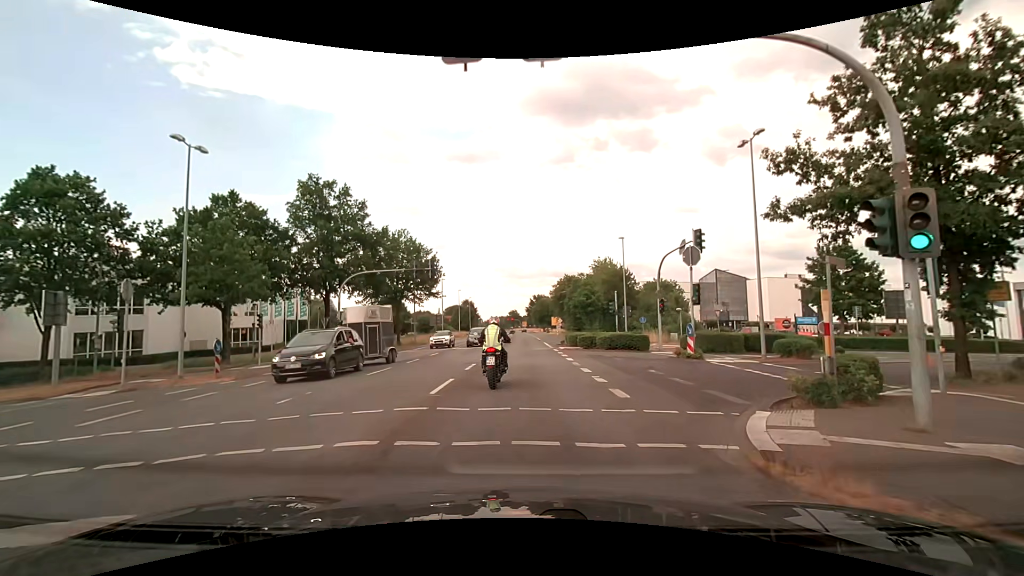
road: secondary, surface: asphalt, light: Day
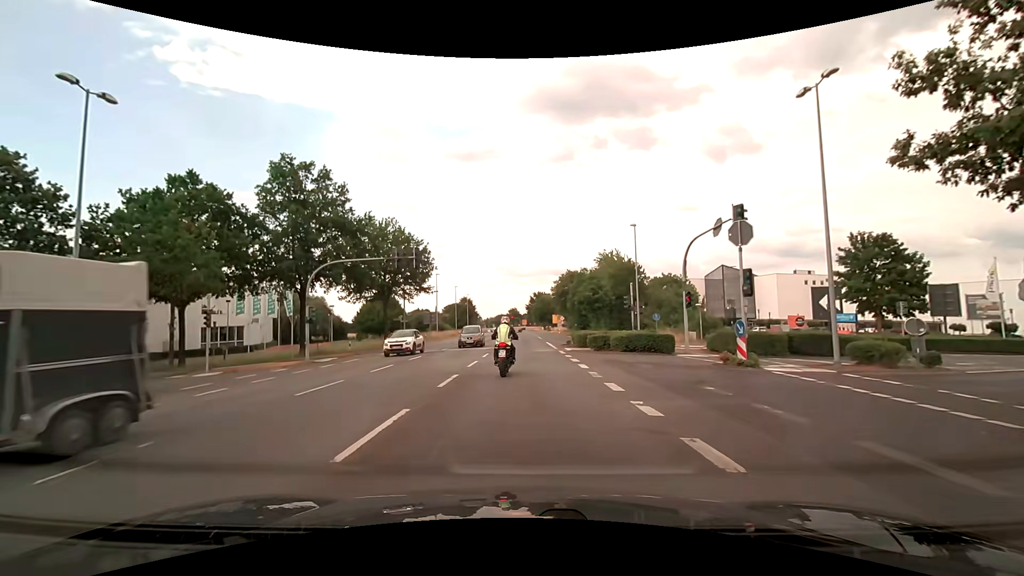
(0.0, +5.5) m; 0°
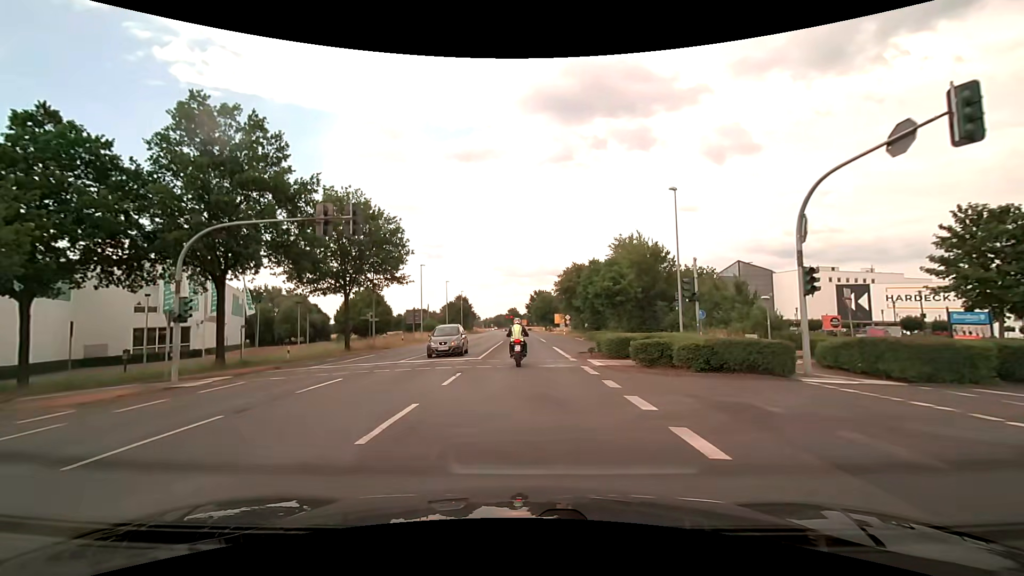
(0.0, +11.9) m; 0°
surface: paved
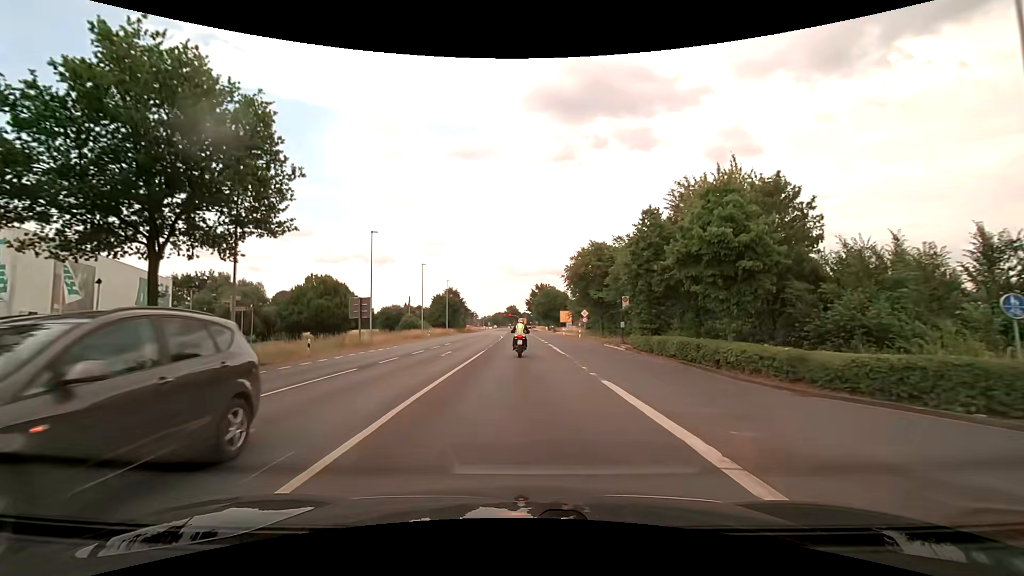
(0.0, +22.3) m; 0°
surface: asphalt
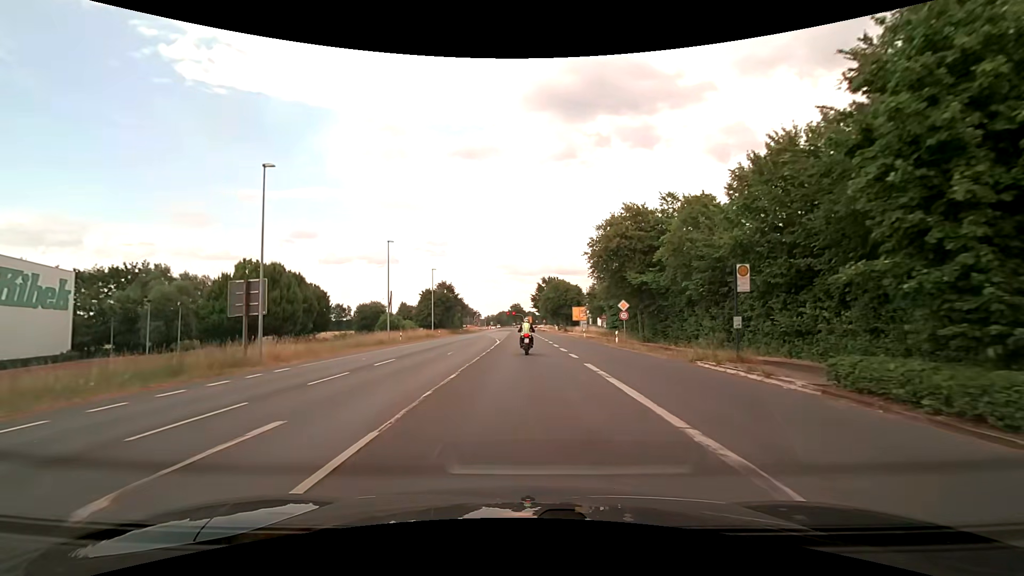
(-0.2, +19.4) m; -1°
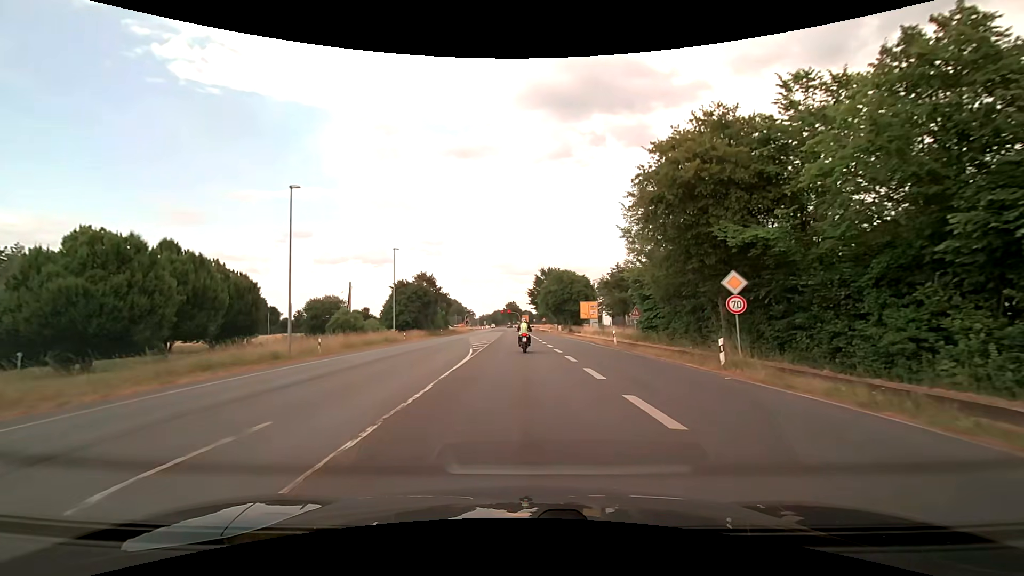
(+0.1, +19.9) m; +1°
(0, +10) (0, +20) (0, +30) (0, +40) (-1, +50) (-1, +60) (-1, +70) (-1, +80) (-2, +90) (-2, +100) m
